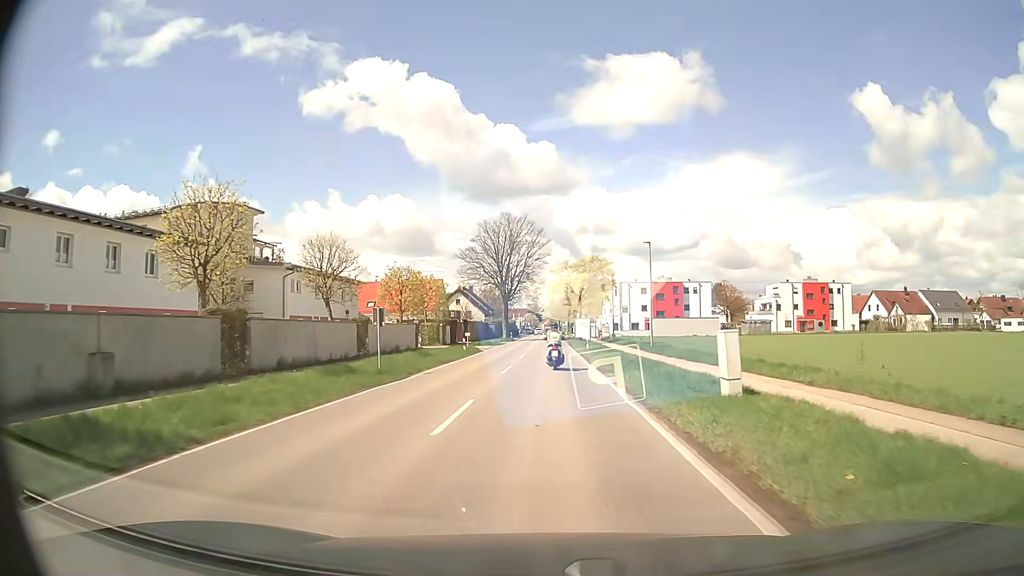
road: secondary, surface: asphalt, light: Day
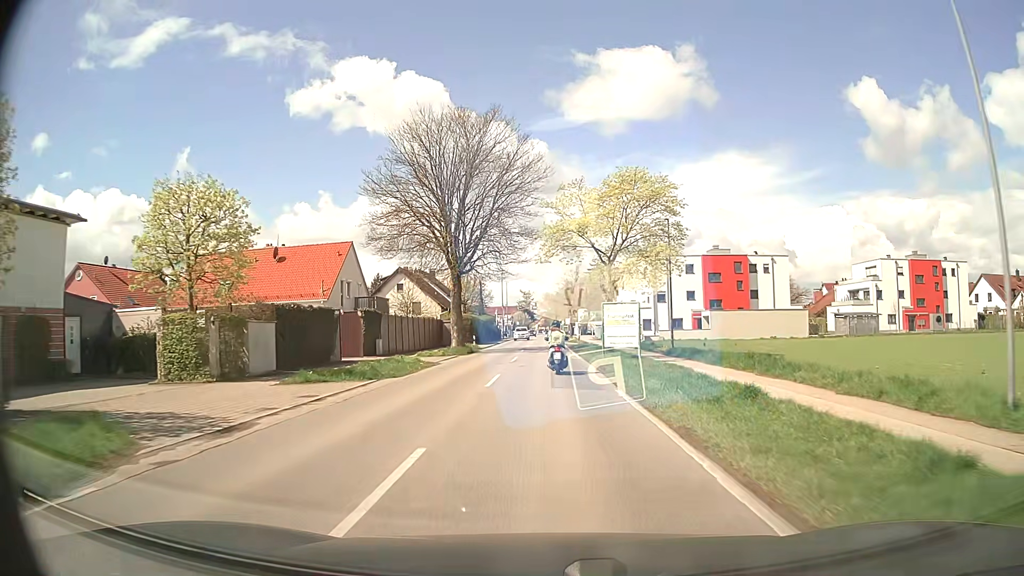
(-0.3, +41.1) m; 0°
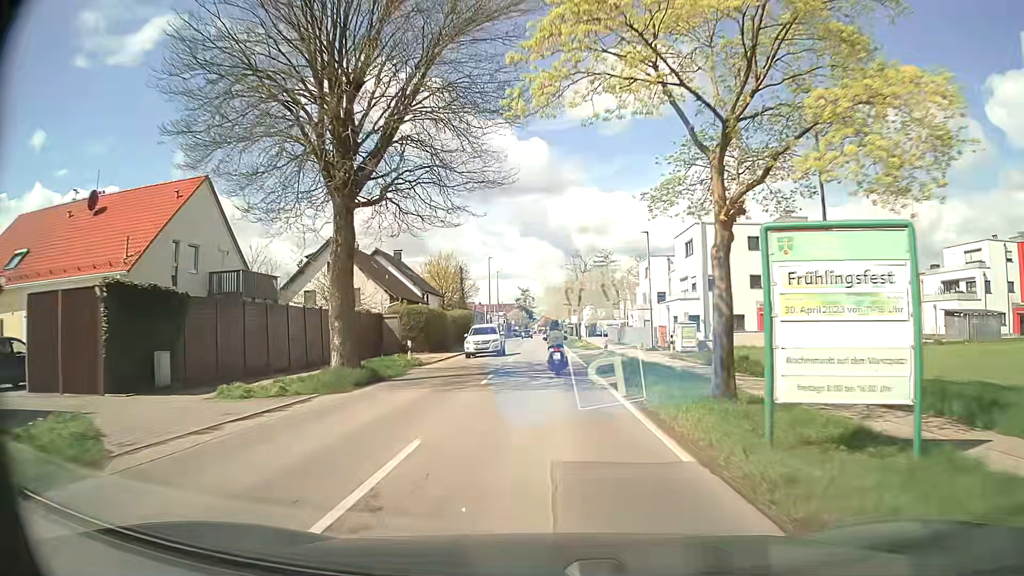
(0.0, +23.5) m; 0°
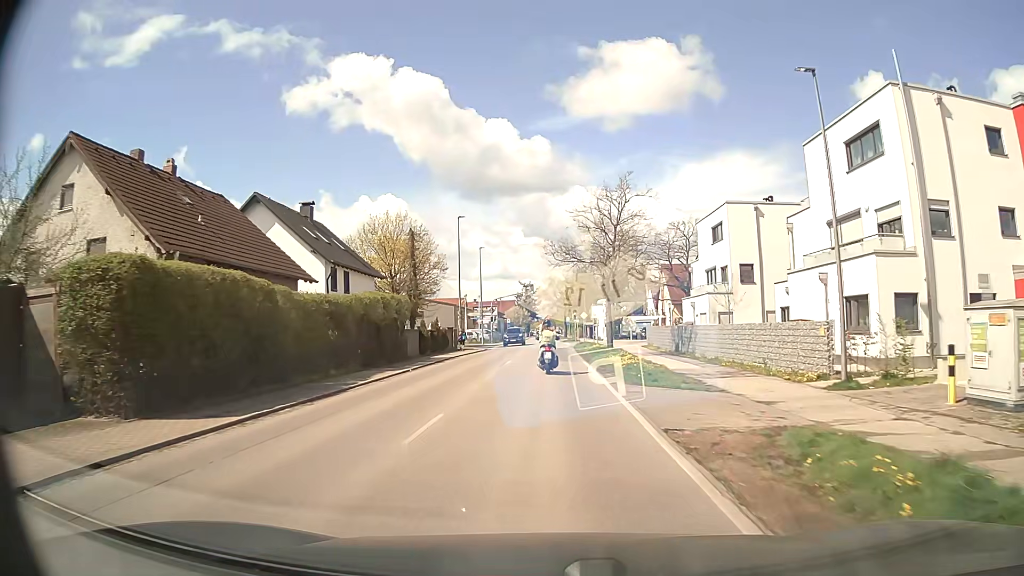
(+0.1, +30.6) m; 0°
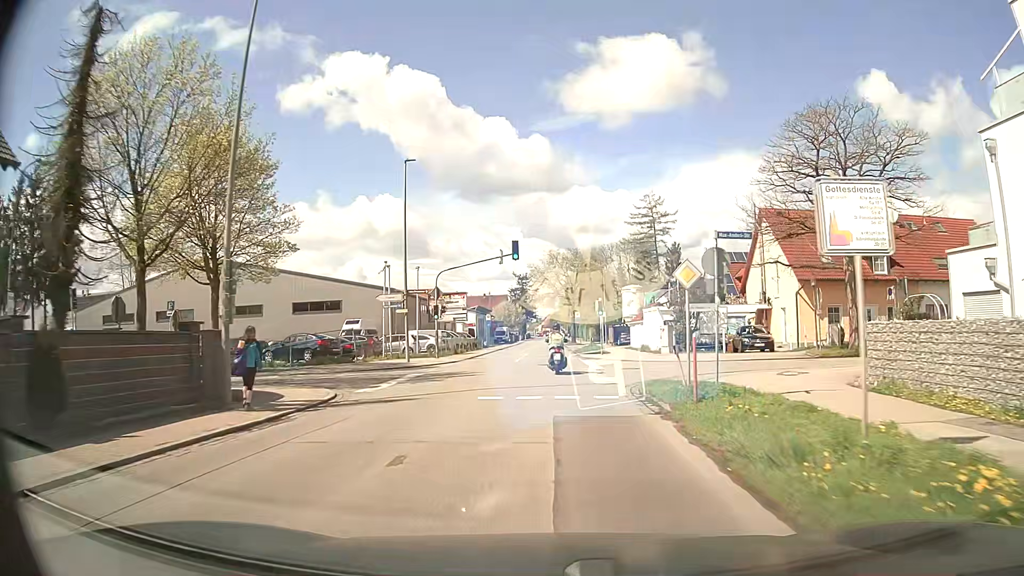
(0.0, +38.3) m; 0°
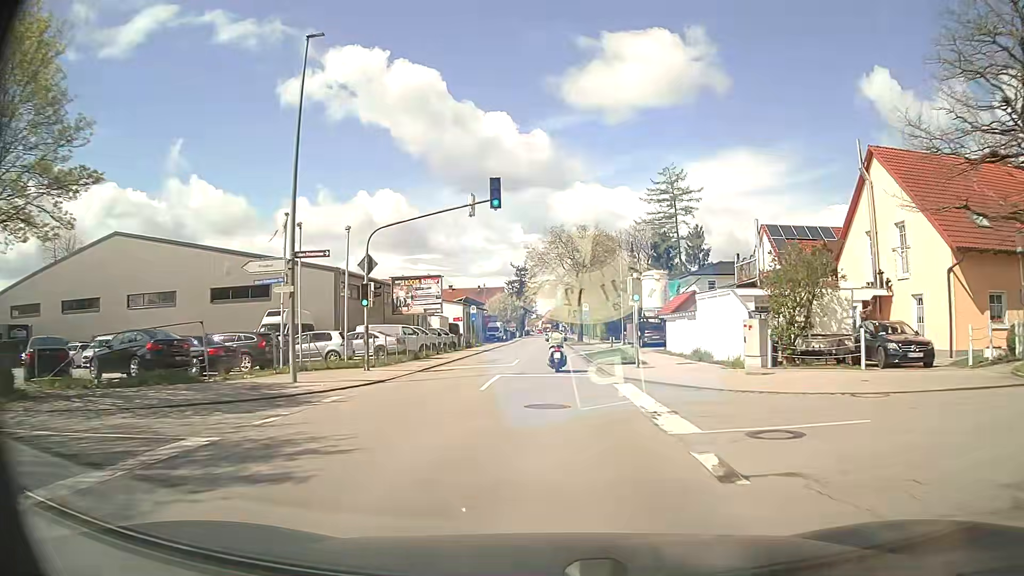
(0.0, +15.5) m; 0°
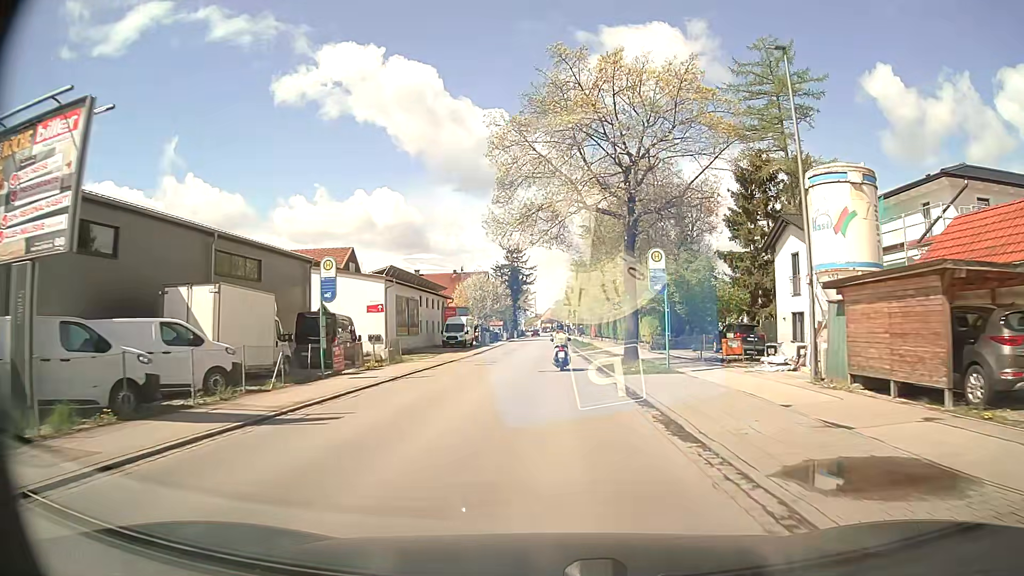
(-0.1, +39.9) m; 0°
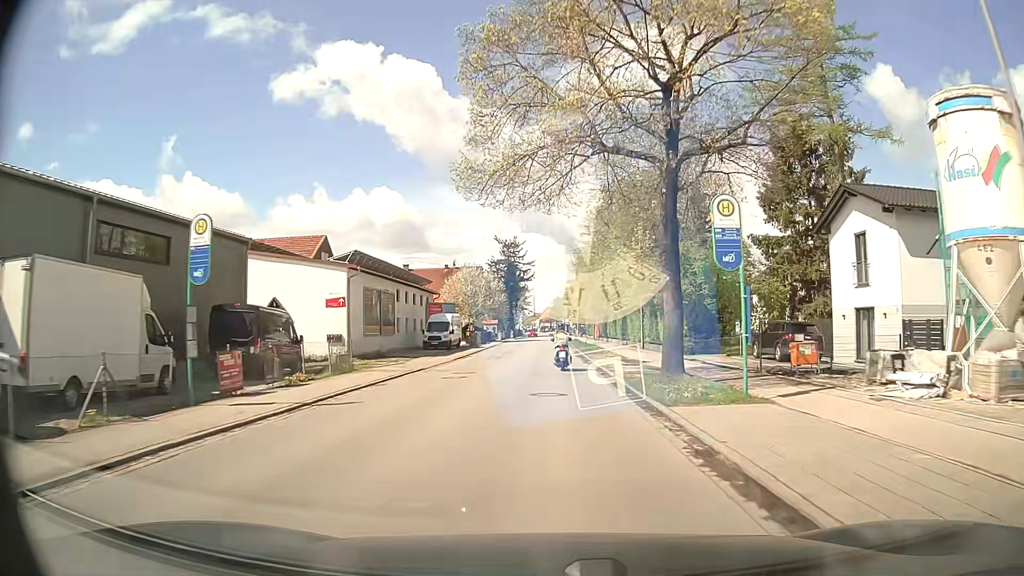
(0.0, +8.2) m; 0°
(0, +10) (0, +20) (0, +30) (0, +40) (0, +50) (0, +60) (0, +70) (0, +80) (0, +90) (0, +100) m
